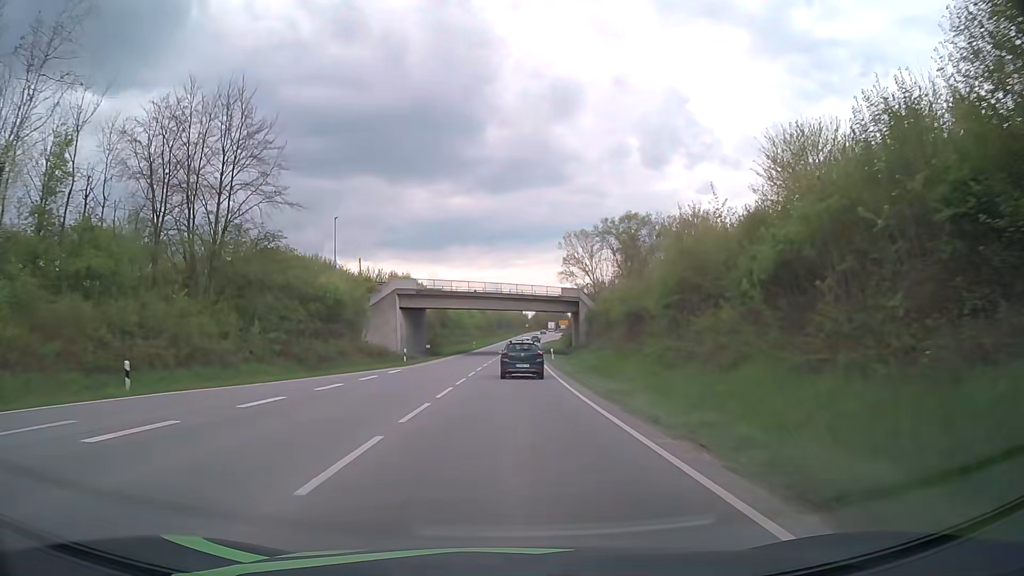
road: primary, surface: asphalt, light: Day
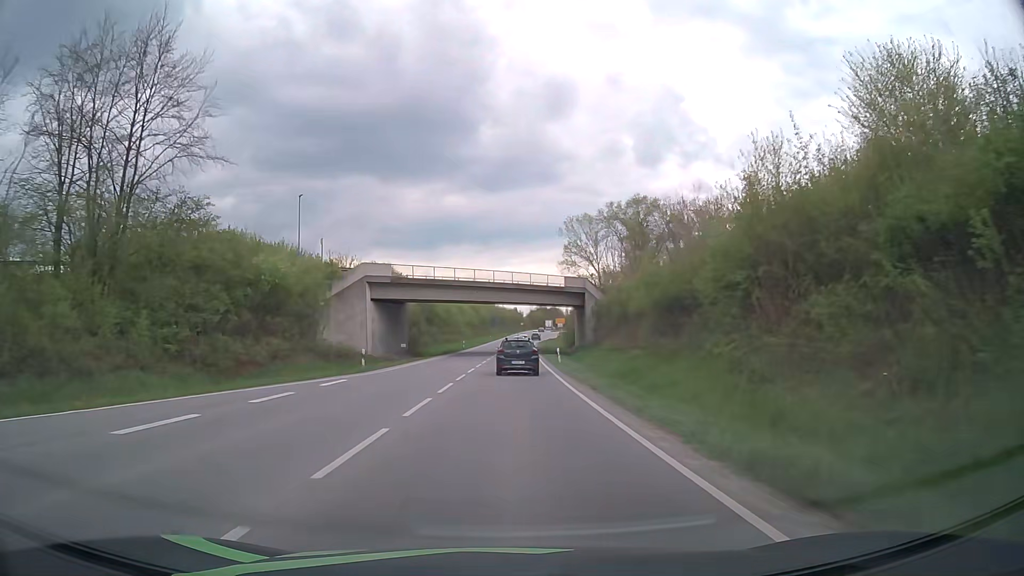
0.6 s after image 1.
(0.0, +11.1) m; 0°
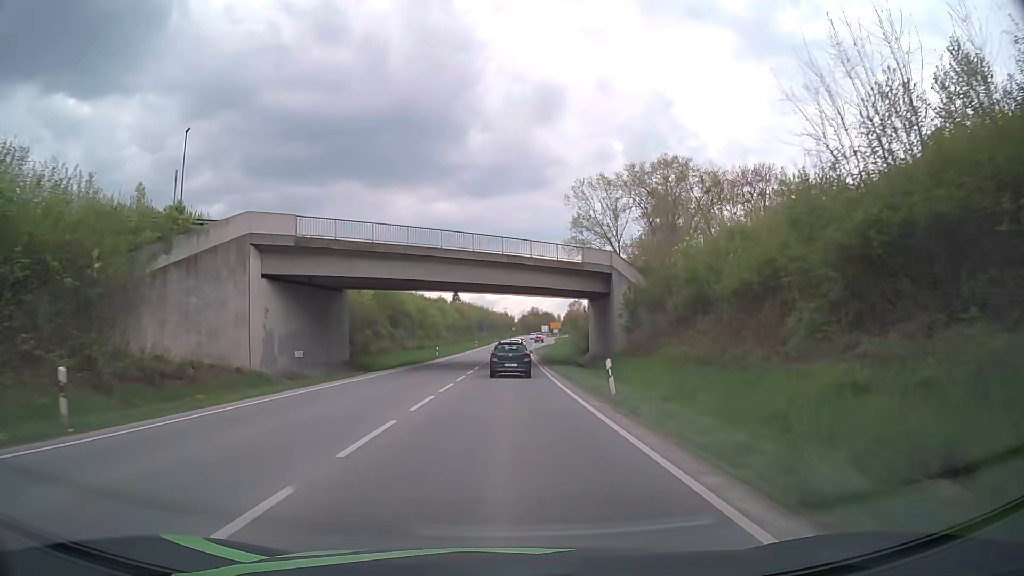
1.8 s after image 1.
(+0.2, +22.4) m; +1°
(0, +10) (0, +20) (0, +30) (0, +40) (+1, +50) (+1, +60) (+1, +70) (+1, +80) (+1, +90) (+2, +100) m
